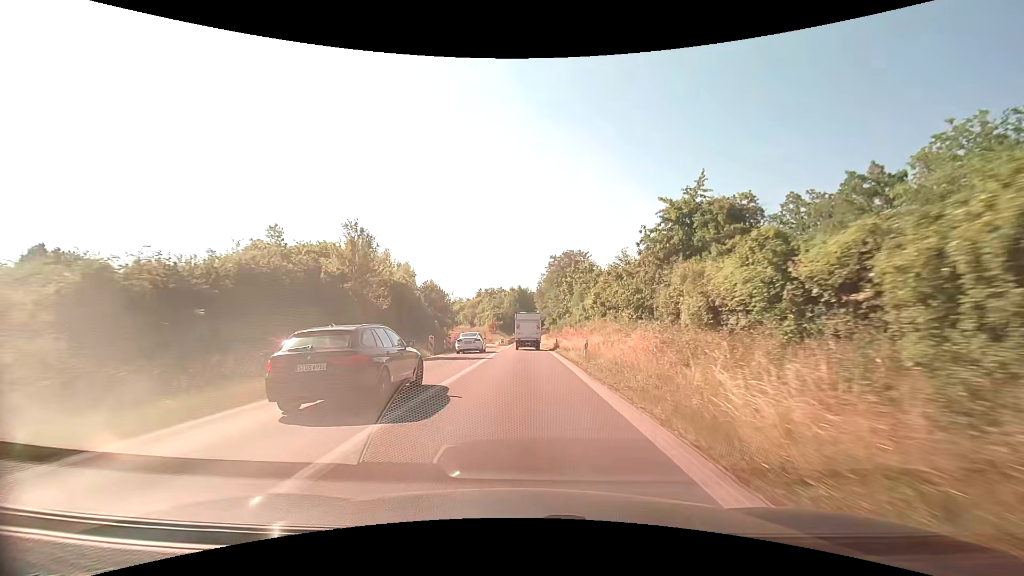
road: trunk_link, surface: asphalt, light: Day
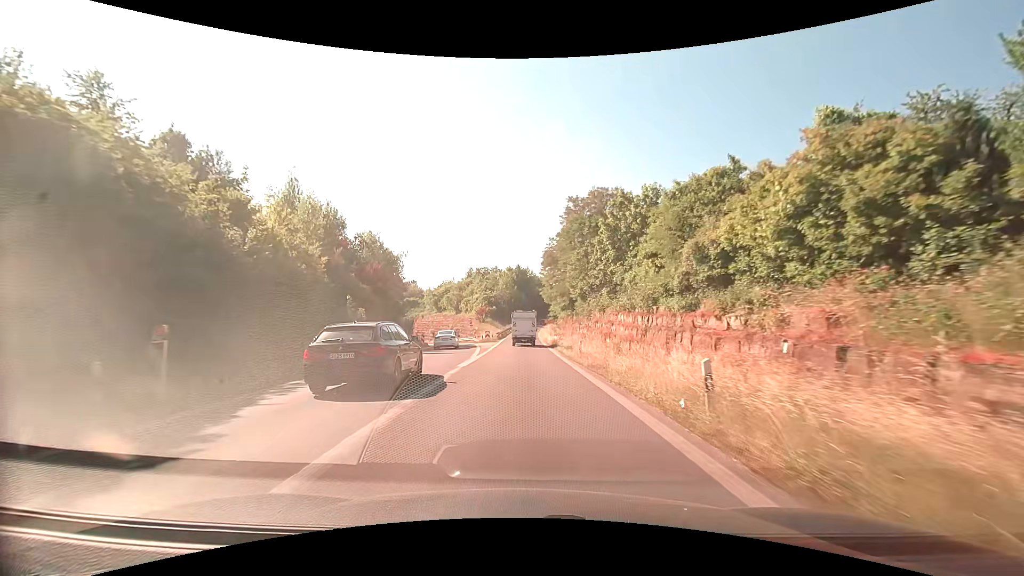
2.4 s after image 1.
(-0.1, +34.6) m; 0°
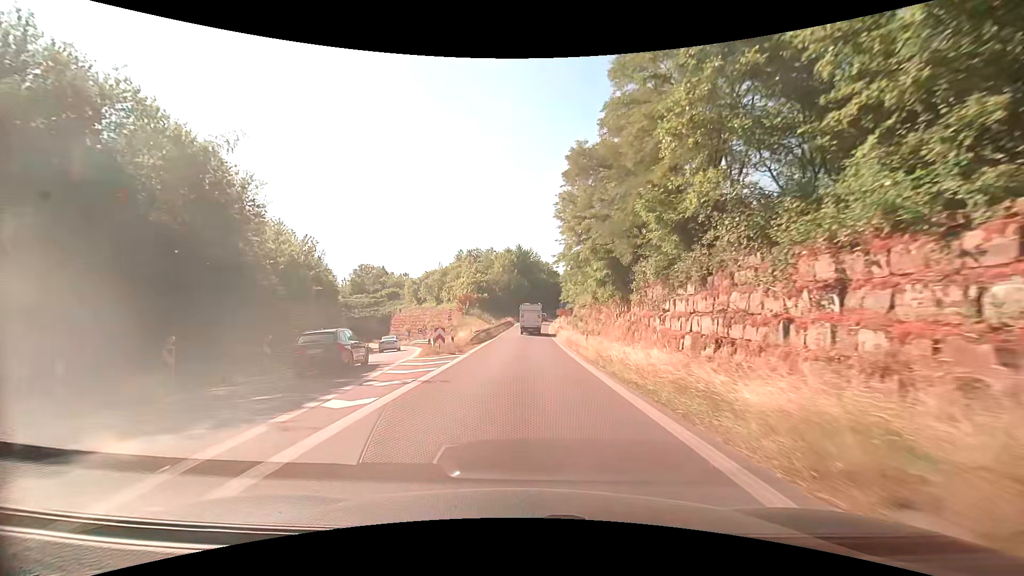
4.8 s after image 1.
(-0.1, +32.2) m; 0°
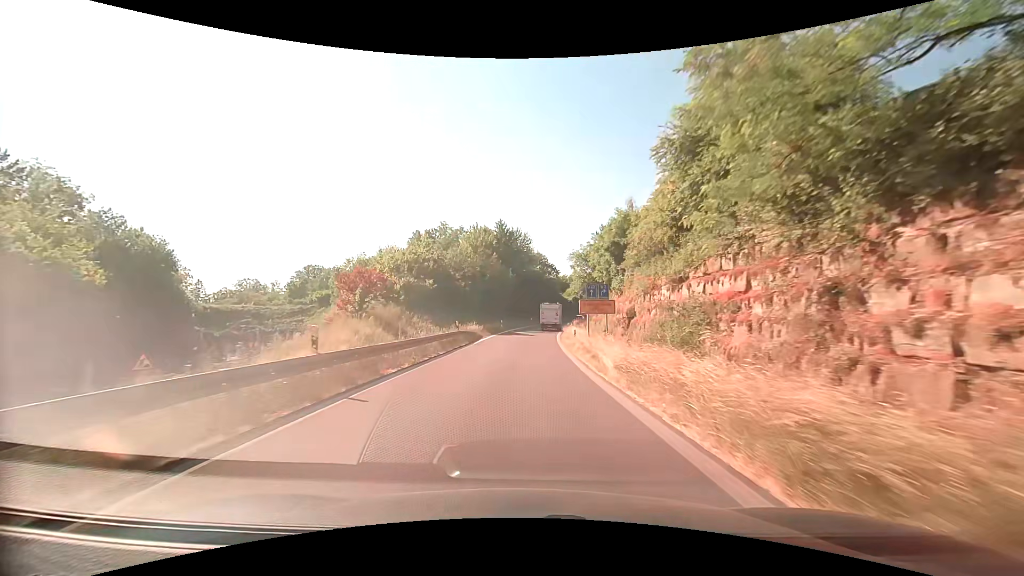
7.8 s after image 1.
(+0.4, +41.9) m; +1°
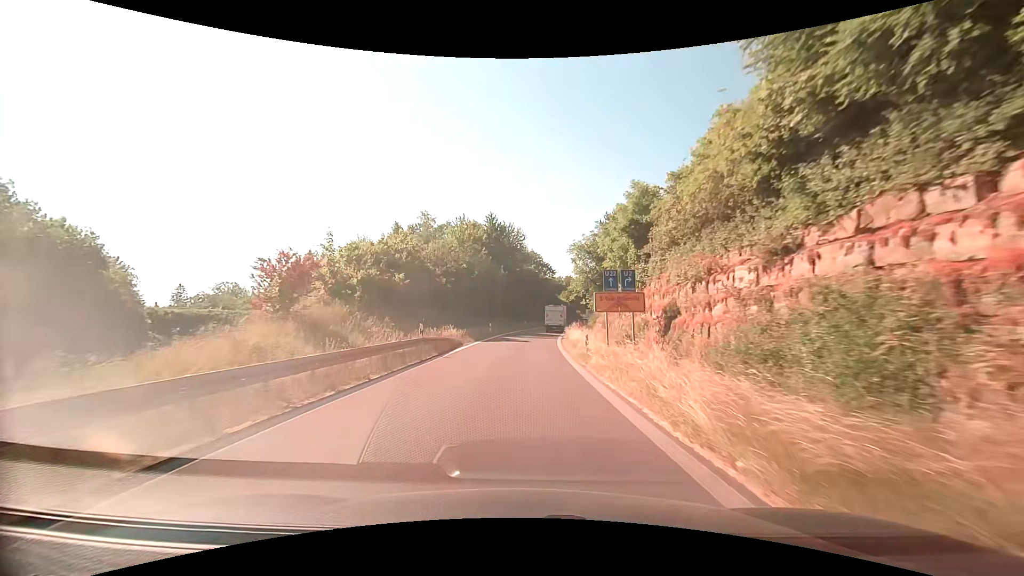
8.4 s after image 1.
(+0.1, +8.5) m; +1°
